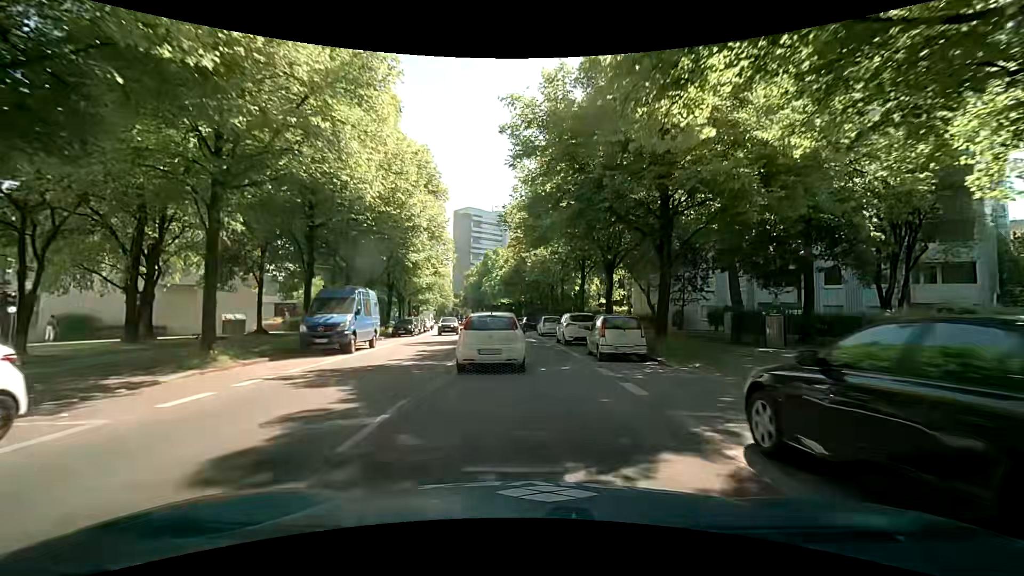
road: secondary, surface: asphalt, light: Day
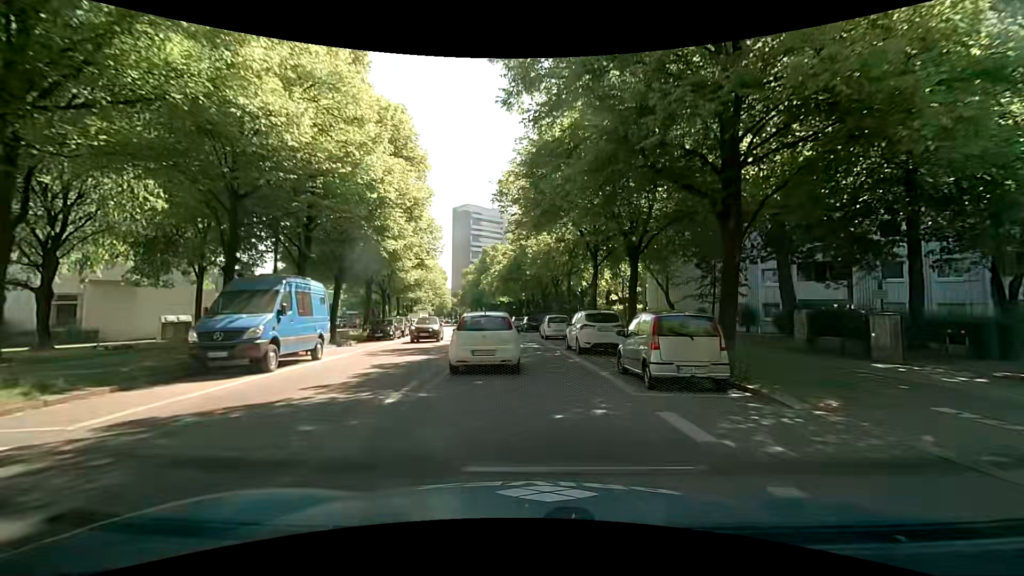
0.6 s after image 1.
(-0.1, +6.2) m; +1°
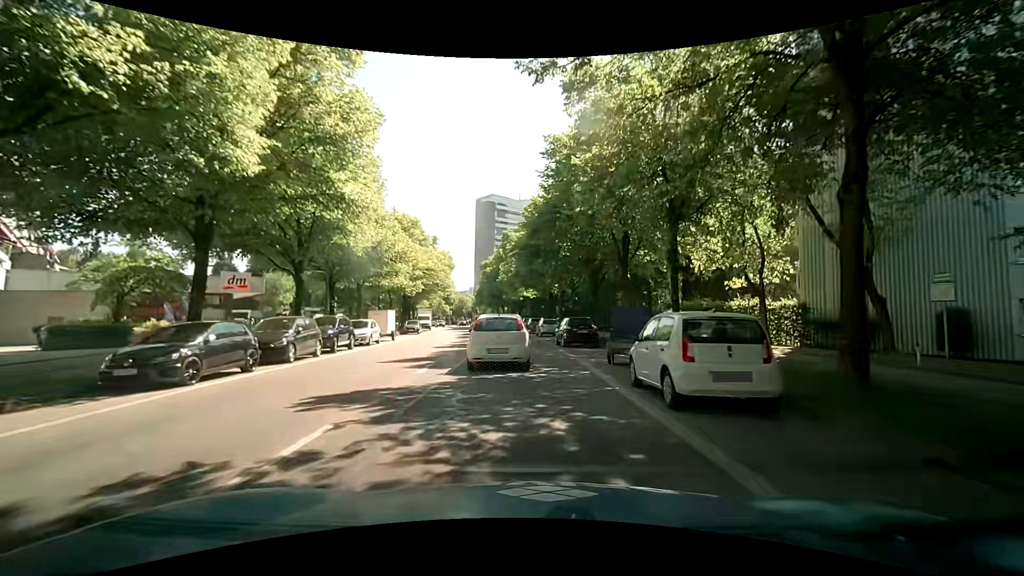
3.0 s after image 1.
(-0.8, +22.2) m; -5°
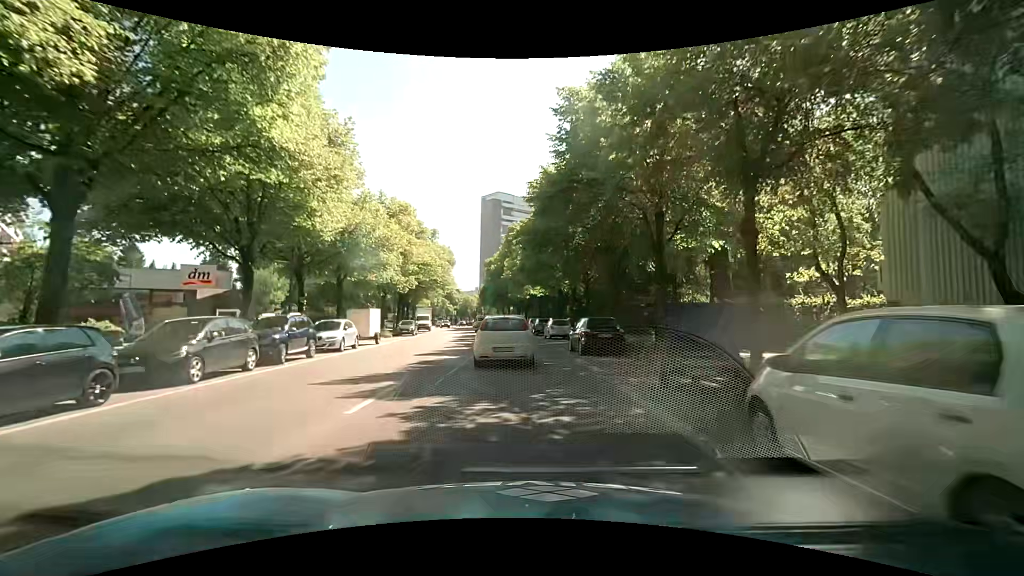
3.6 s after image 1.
(0.0, +5.2) m; +1°
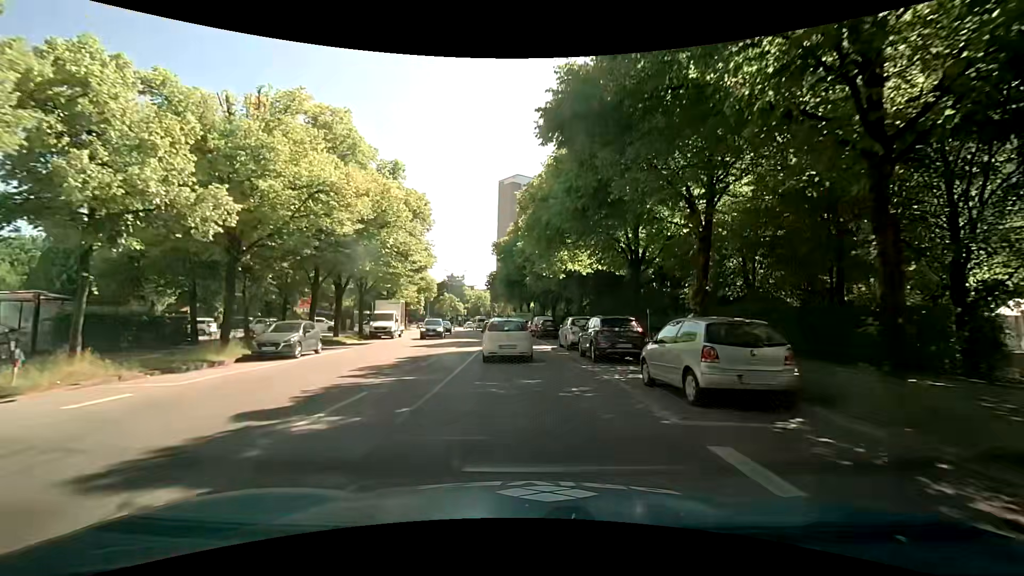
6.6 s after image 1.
(-1.2, +27.9) m; -3°
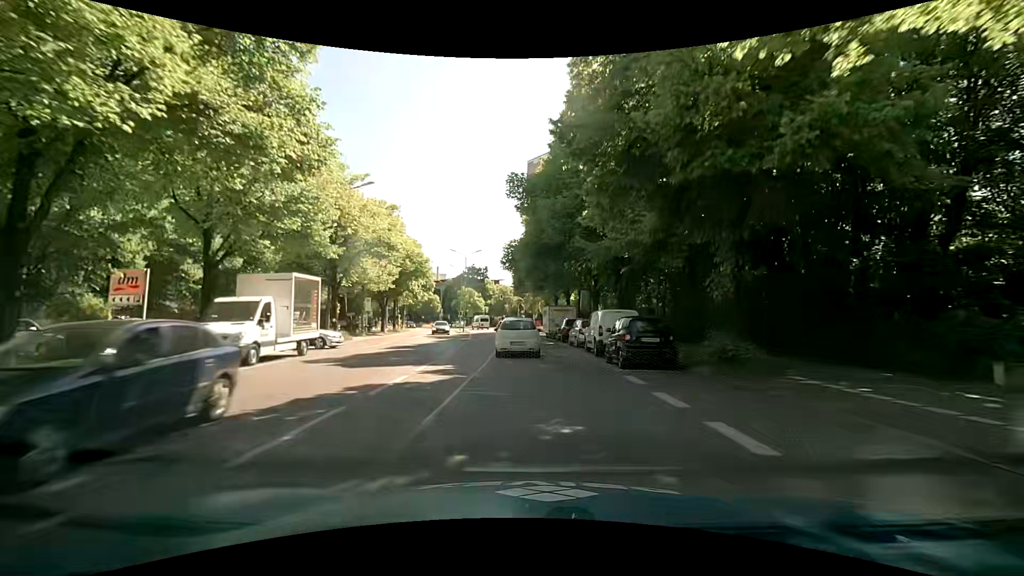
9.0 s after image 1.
(-0.7, +24.6) m; -3°
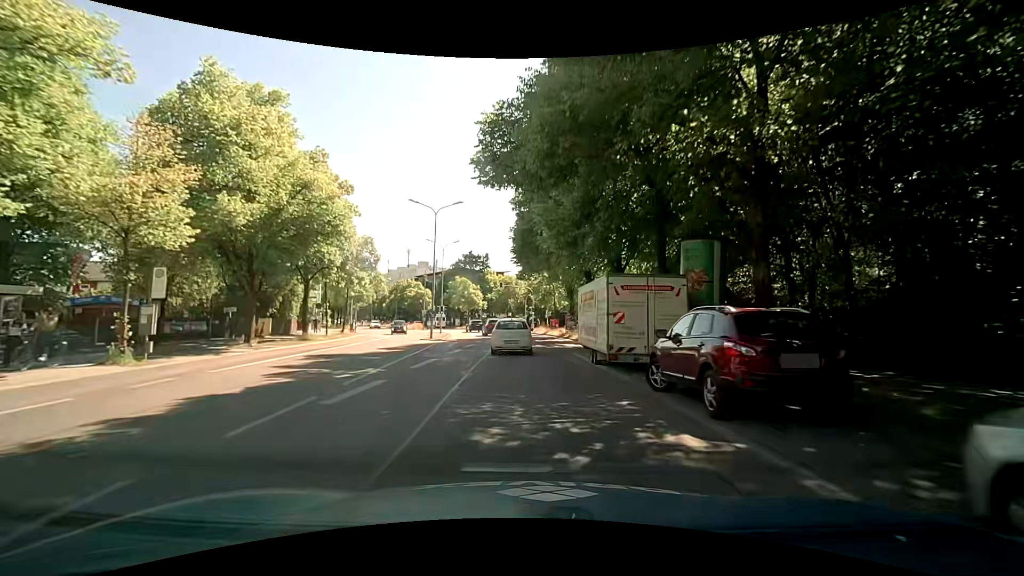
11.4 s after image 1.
(-0.4, +25.9) m; -1°
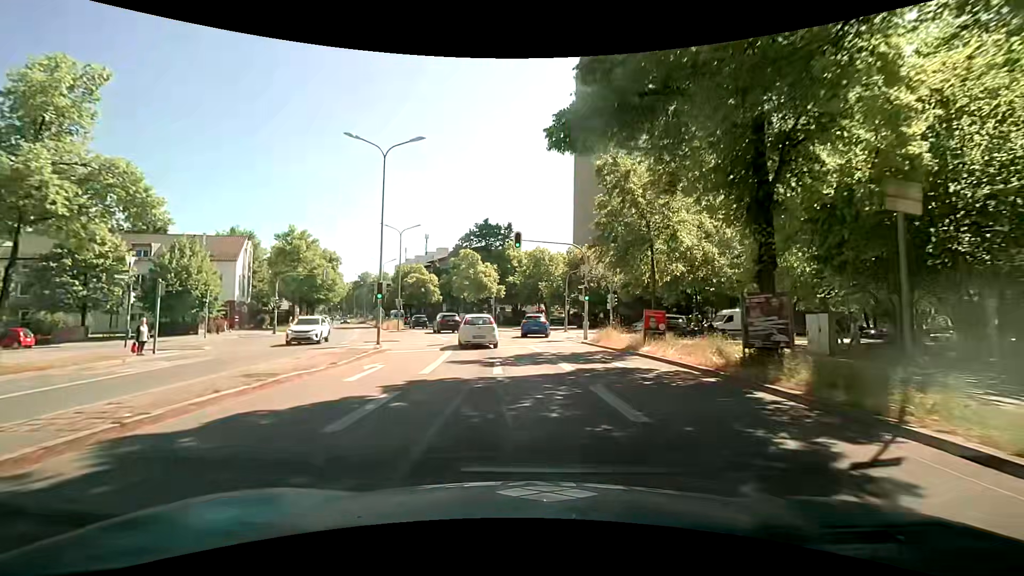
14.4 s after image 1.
(-0.6, +32.7) m; -3°
(0, +10) (-1, +20) (-3, +30) (-6, +39) (-9, +49) (-12, +58) (-16, +68) (-20, +77) (-23, +86) (-27, +95) m
